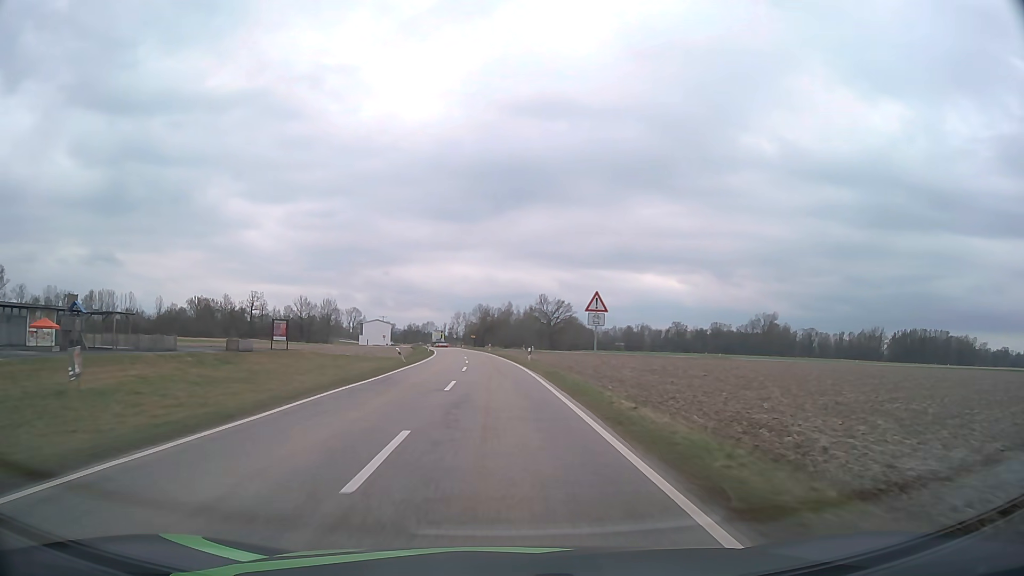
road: tertiary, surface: asphalt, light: Day
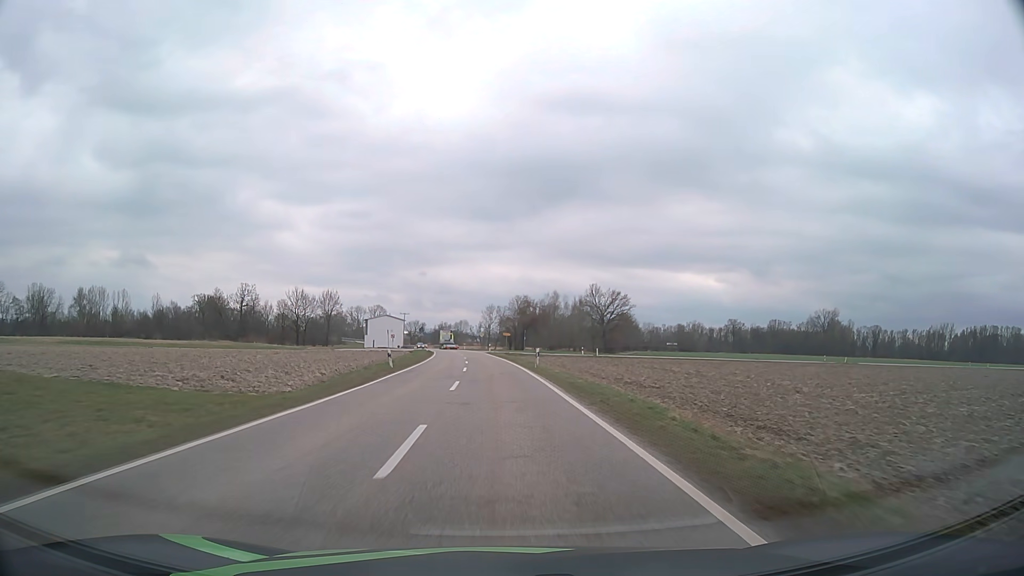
(-1.4, +47.8) m; -3°
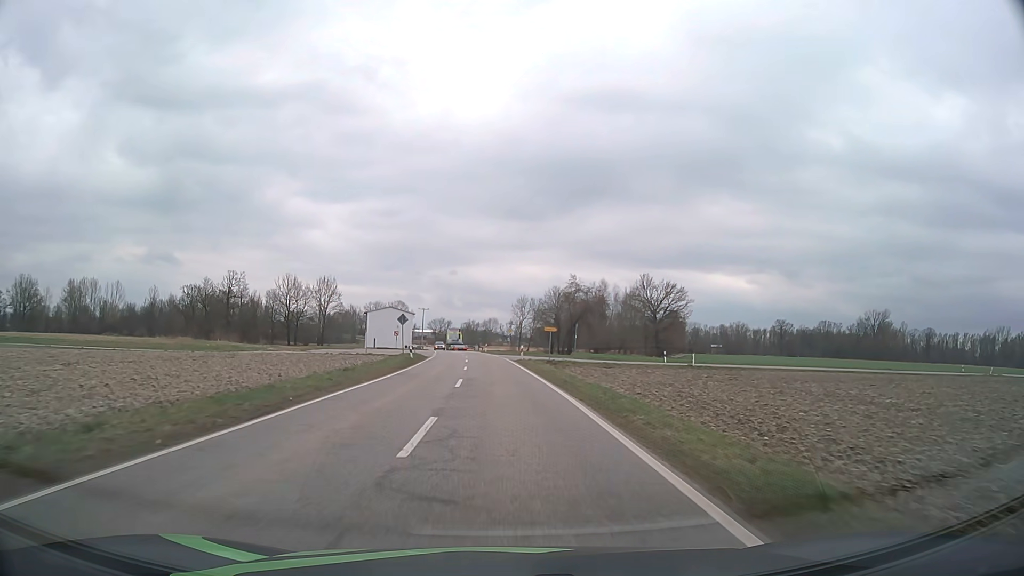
(-0.8, +35.2) m; -3°
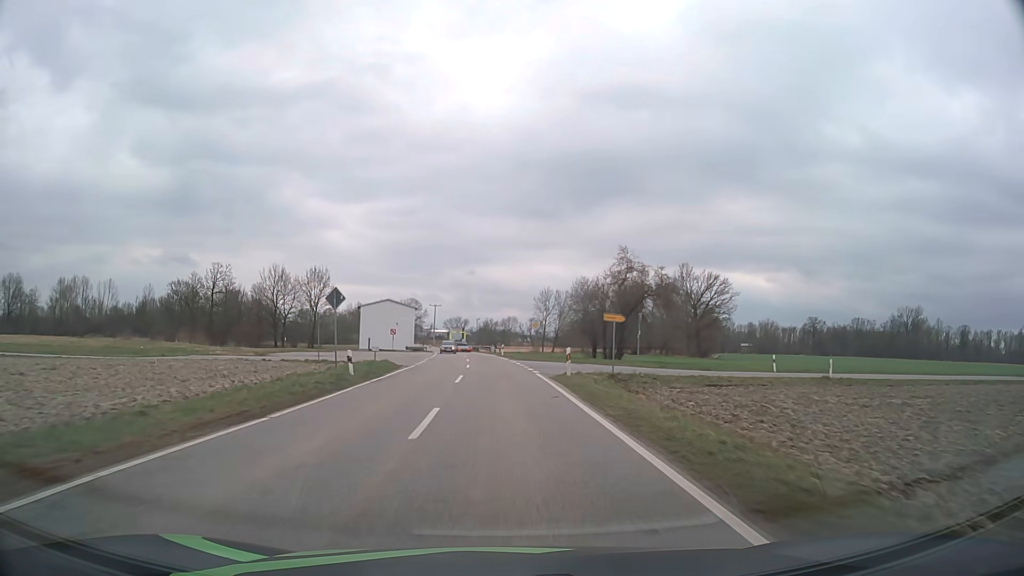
(-0.3, +22.8) m; -2°
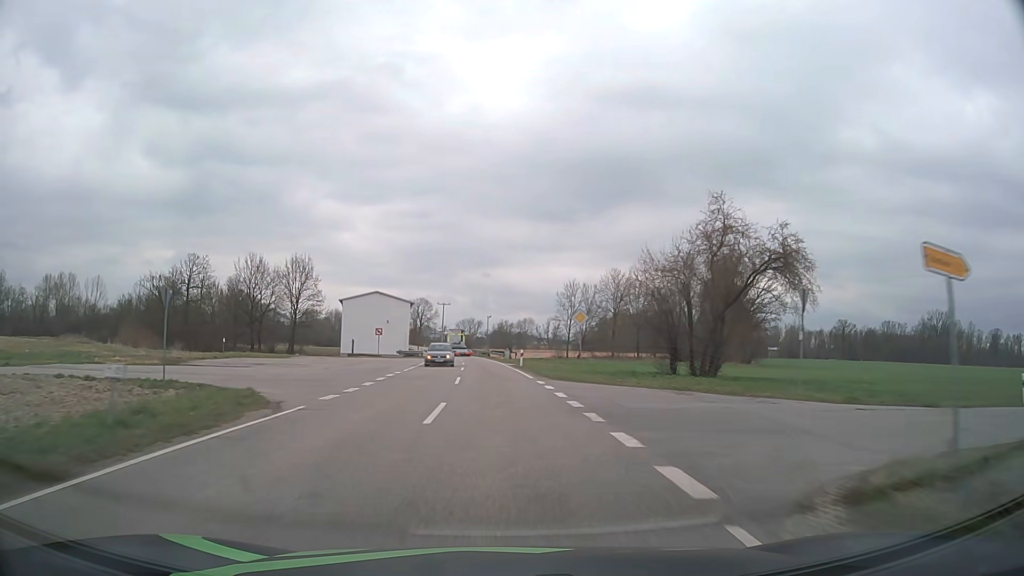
(-0.2, +22.2) m; -1°
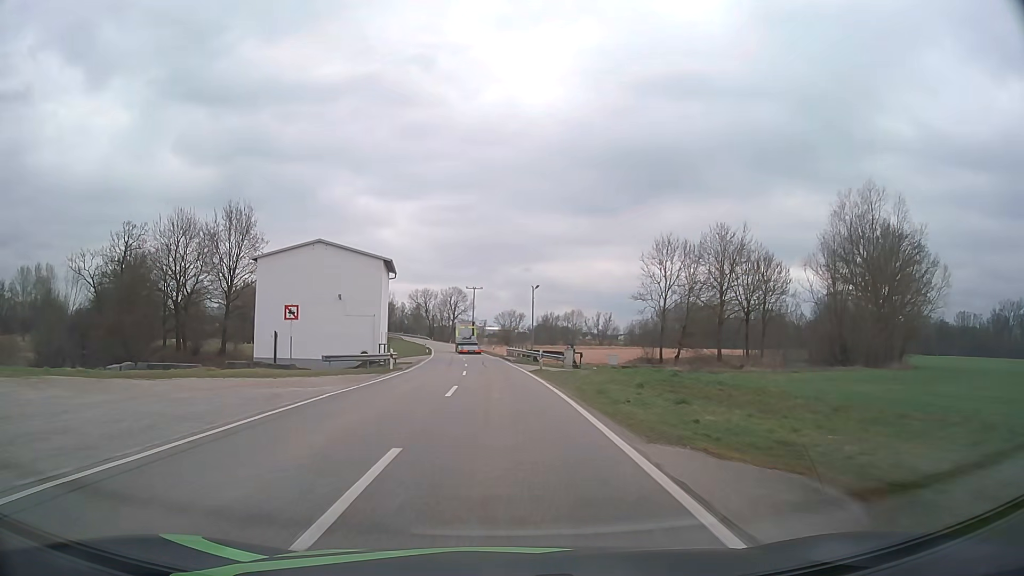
(-1.2, +43.3) m; -4°
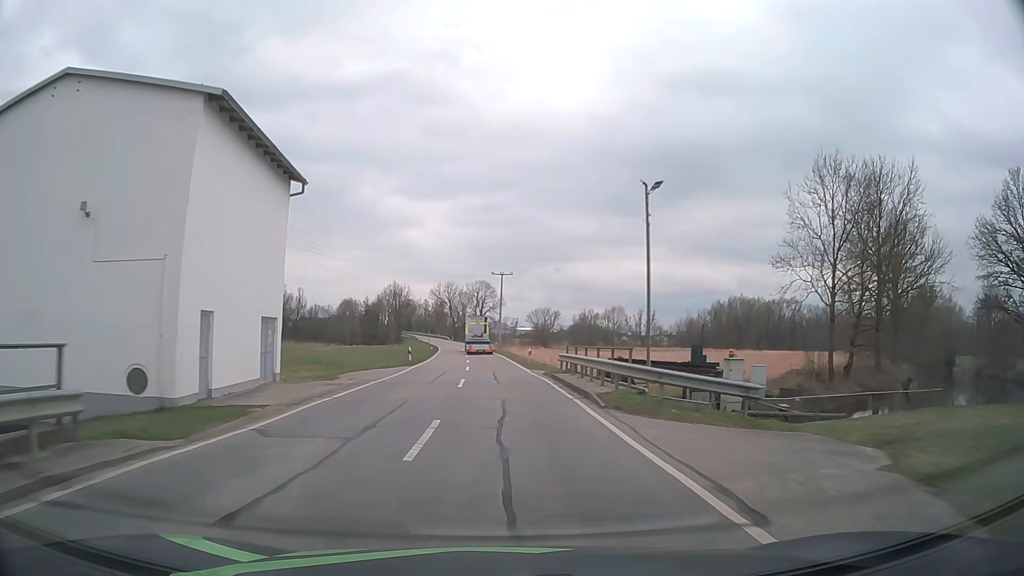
(-0.8, +32.5) m; -3°
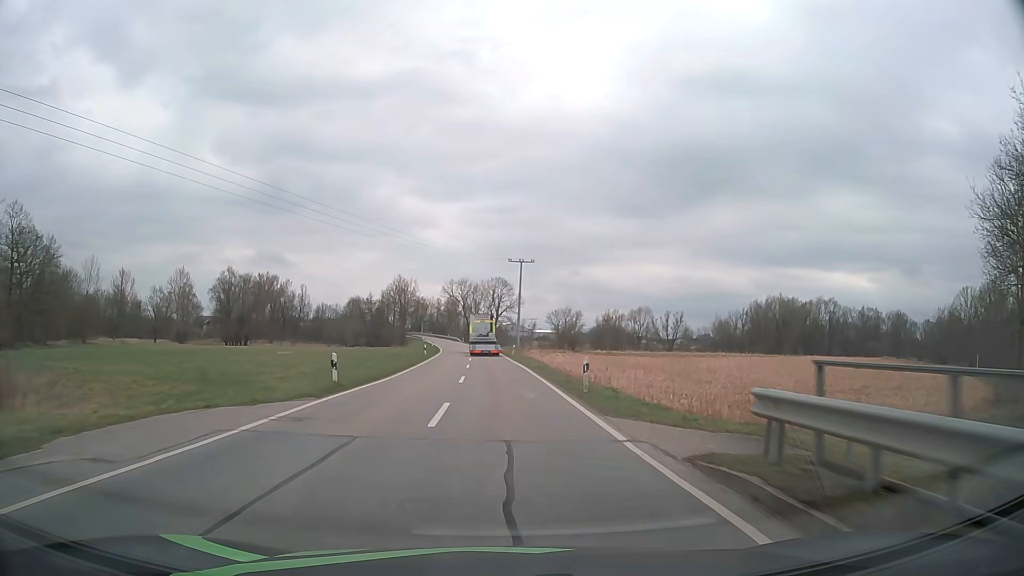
(-0.3, +21.3) m; -1°
(0, +10) (0, +20) (-1, +30) (-1, +40) (-1, +50) (-2, +60) (-3, +70) (-4, +80) (-5, +90) (-6, +100) m
